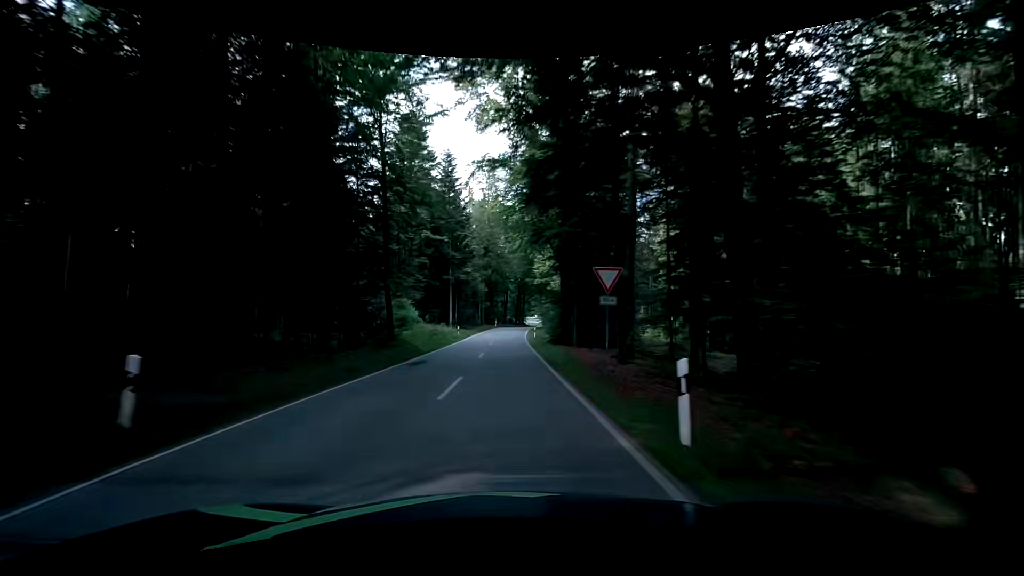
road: tertiary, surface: asphalt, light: Day
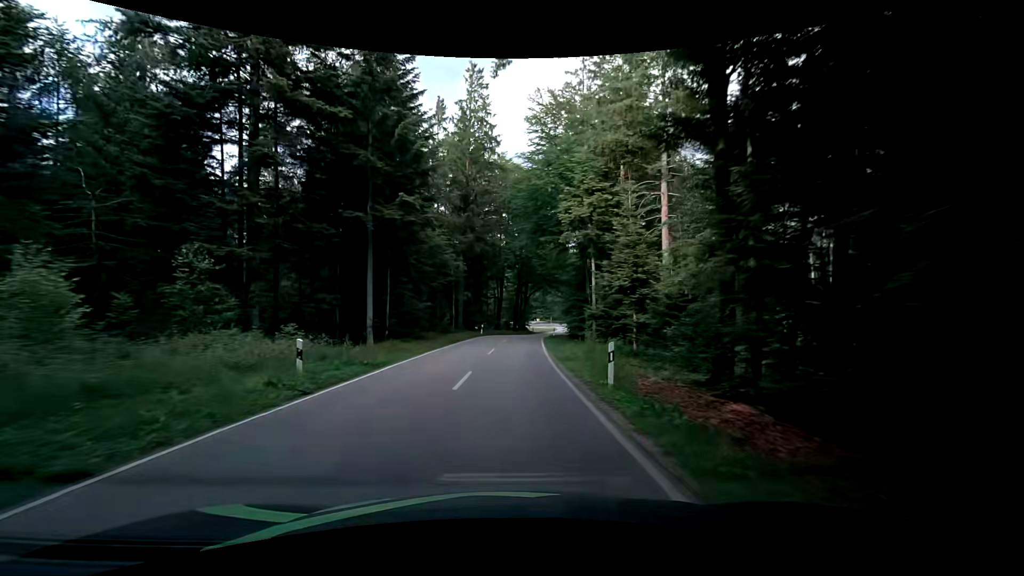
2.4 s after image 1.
(0.0, +34.9) m; +1°
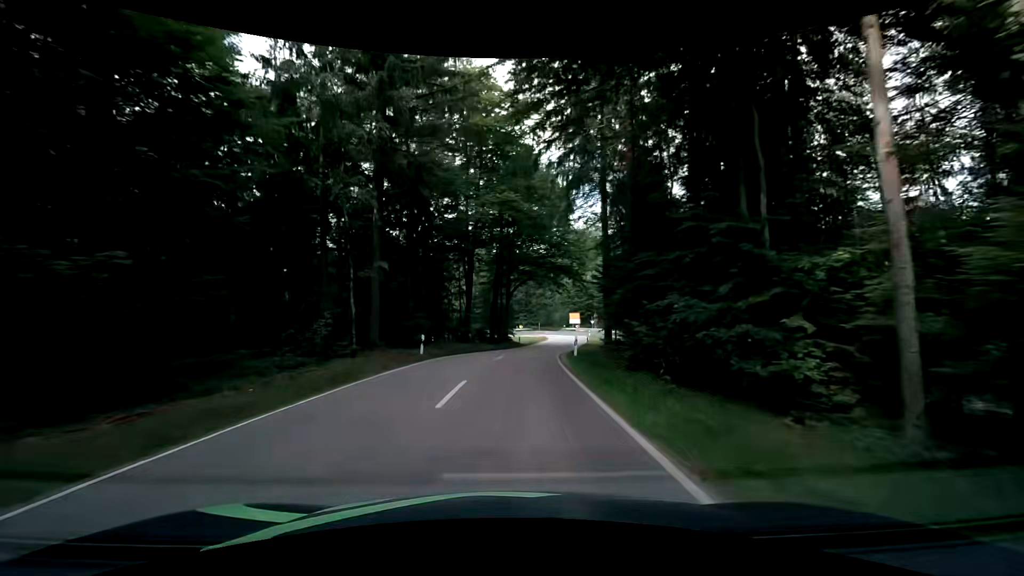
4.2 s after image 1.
(+0.1, +26.0) m; +2°
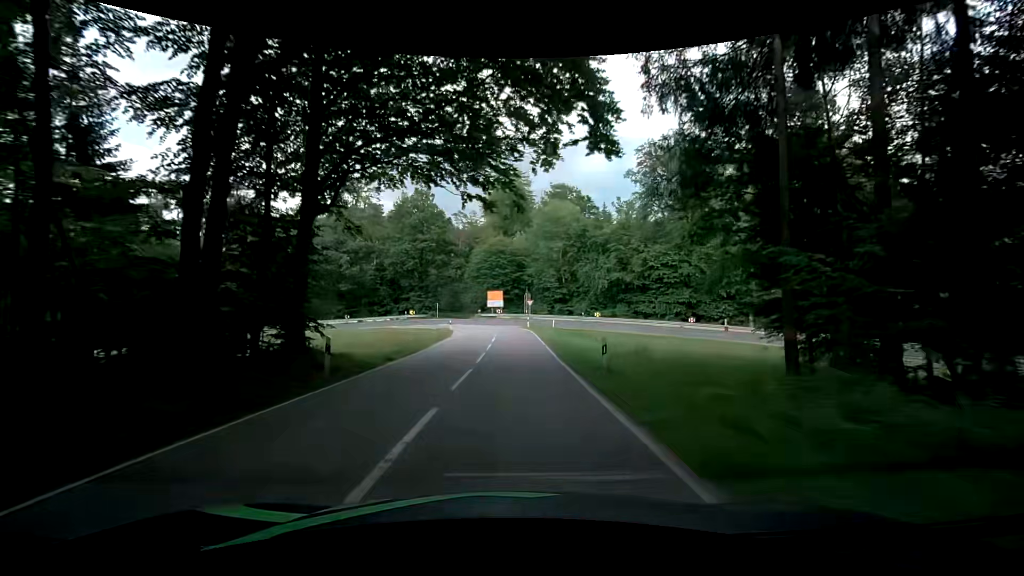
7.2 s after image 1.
(+2.6, +39.5) m; +11°
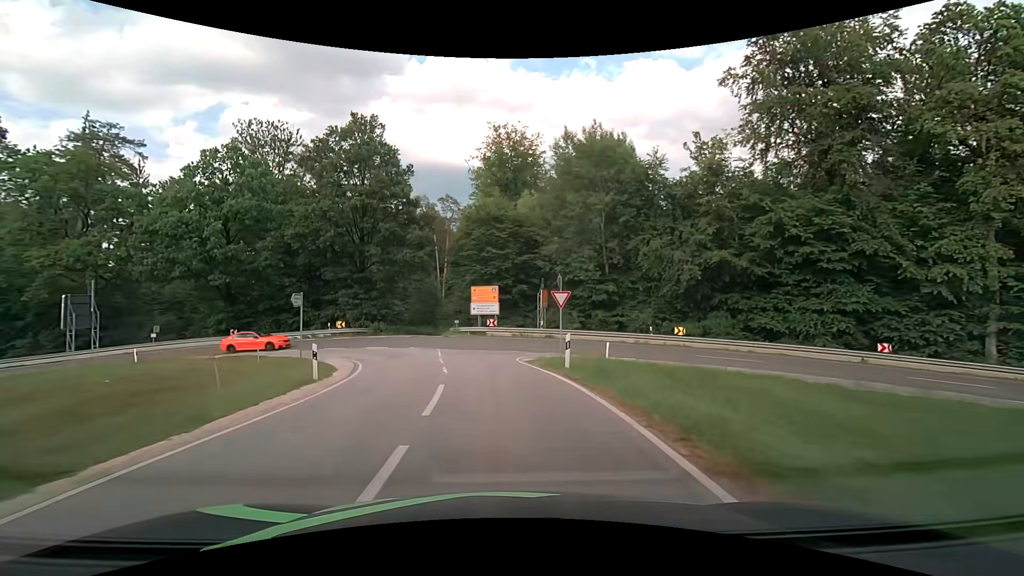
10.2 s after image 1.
(0.0, +32.1) m; -1°
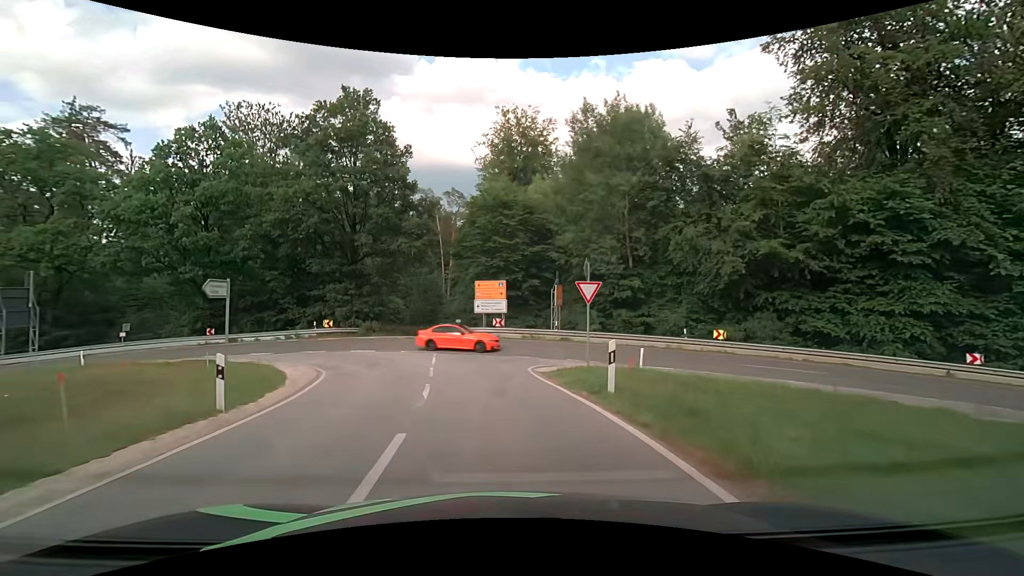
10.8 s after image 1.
(0.0, +5.1) m; -1°
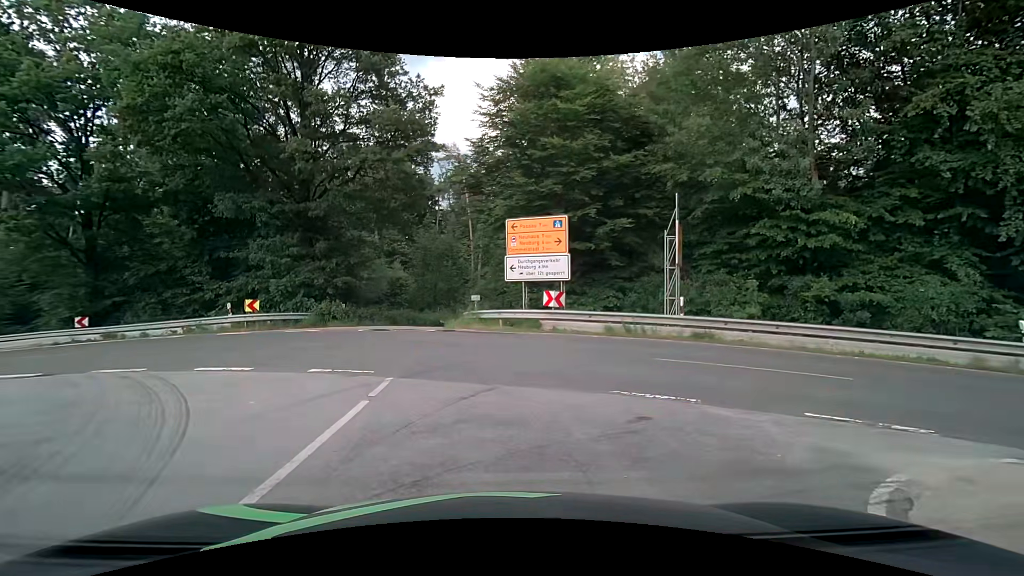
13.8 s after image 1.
(-0.7, +16.8) m; -4°
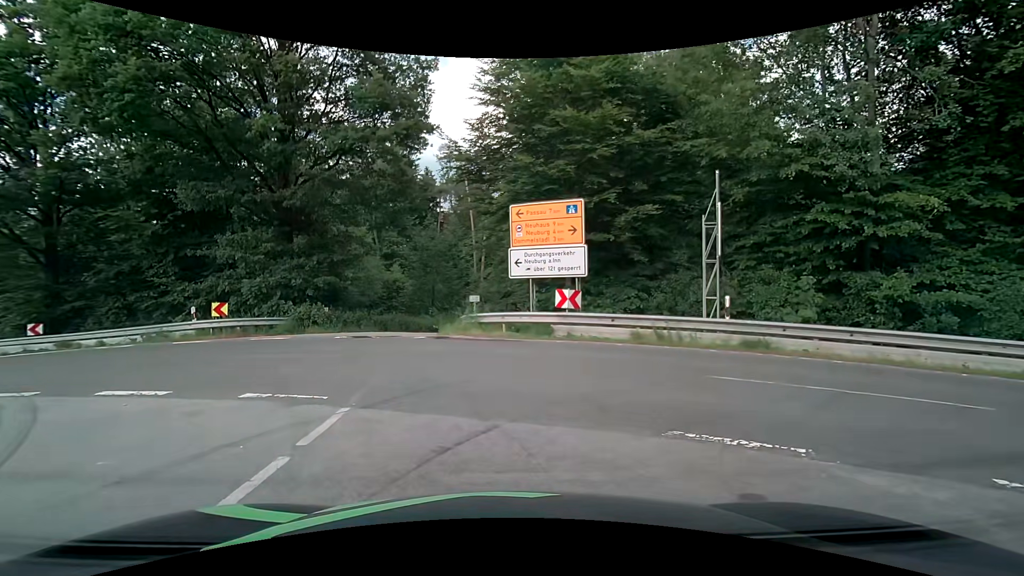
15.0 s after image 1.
(0.0, +2.6) m; -1°
